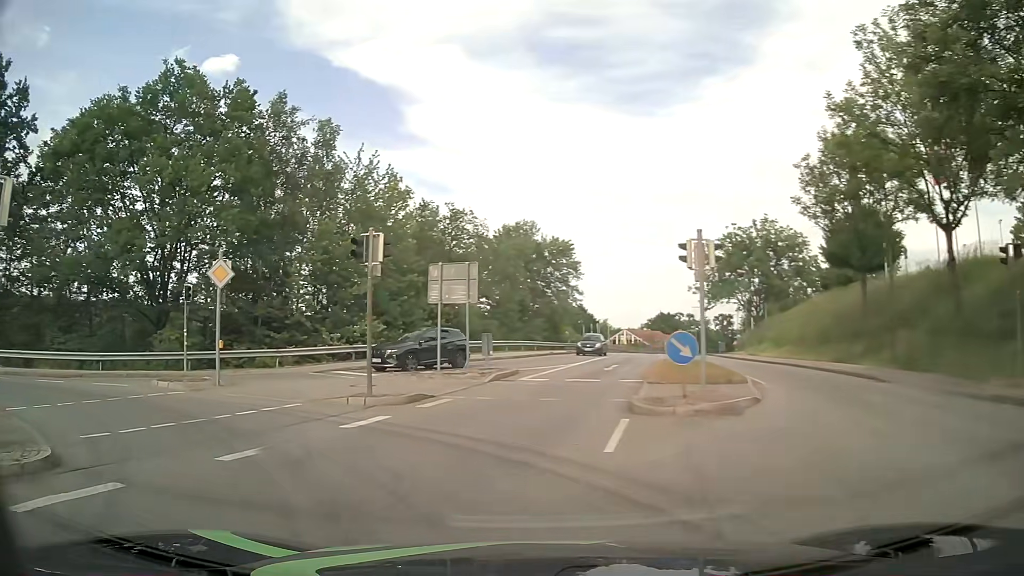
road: tertiary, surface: asphalt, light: Day
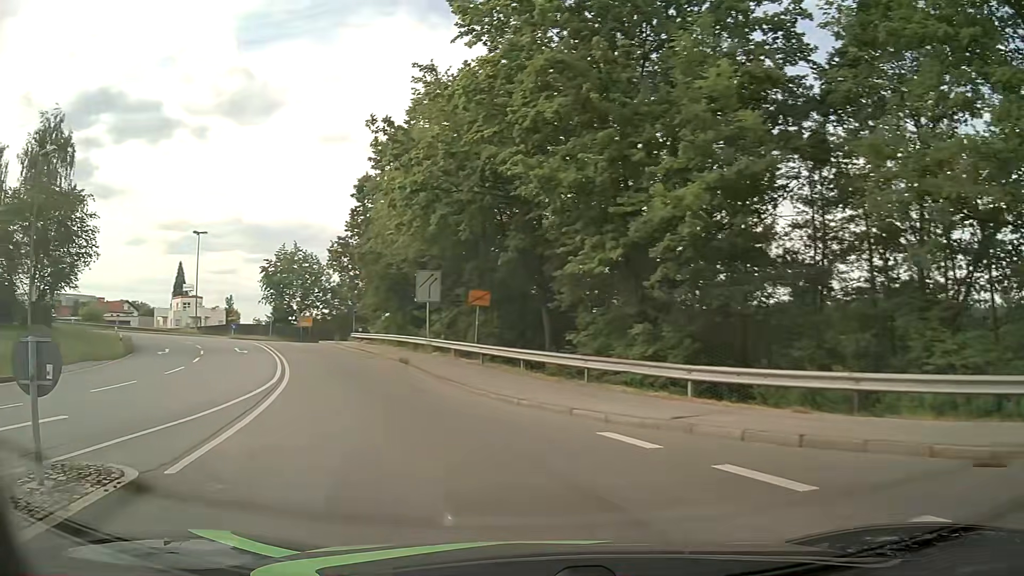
(-10.8, +13.4) m; -74°
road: primary_link
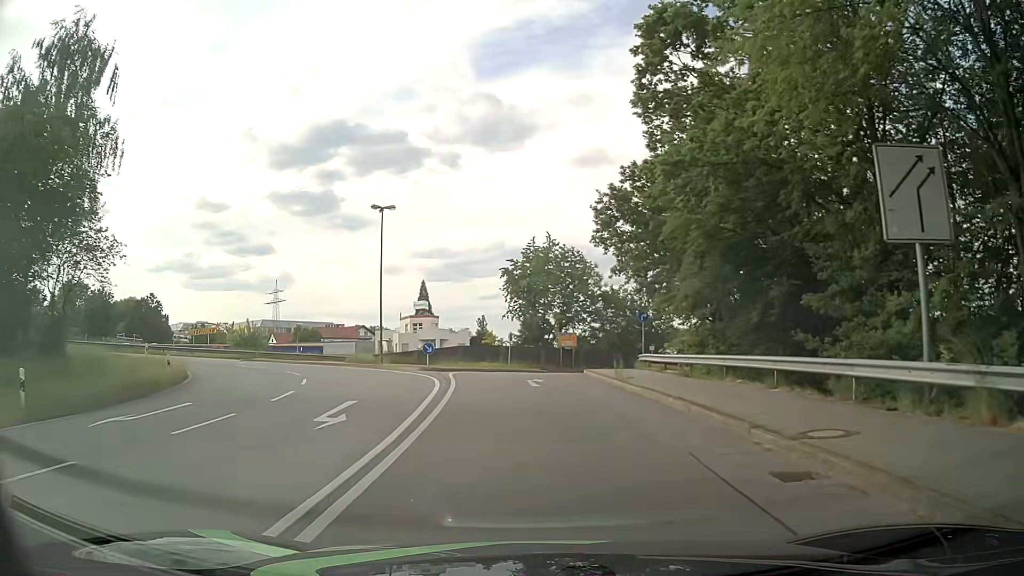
(-7.1, +24.1) m; -24°
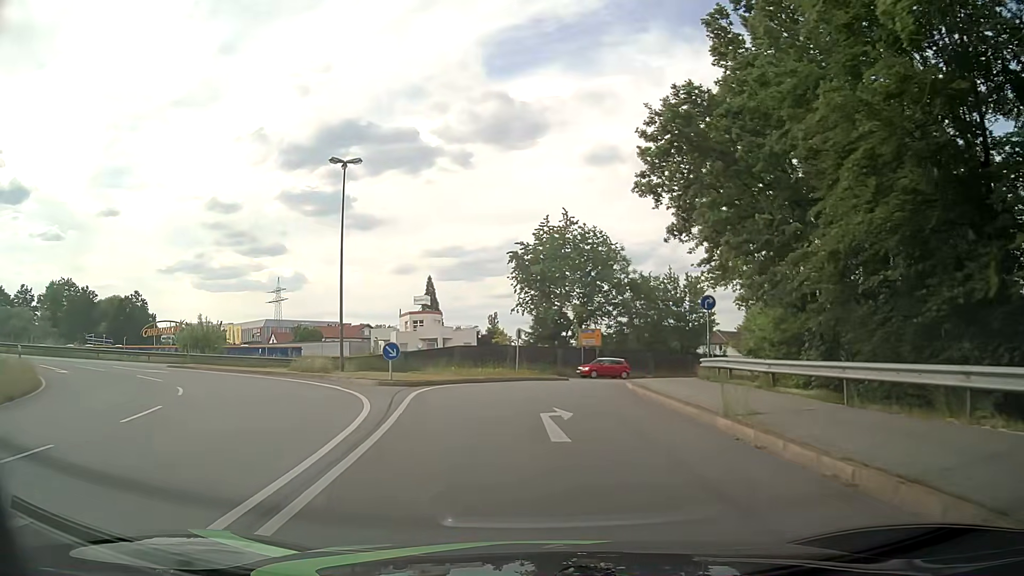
(-0.1, +11.5) m; -1°
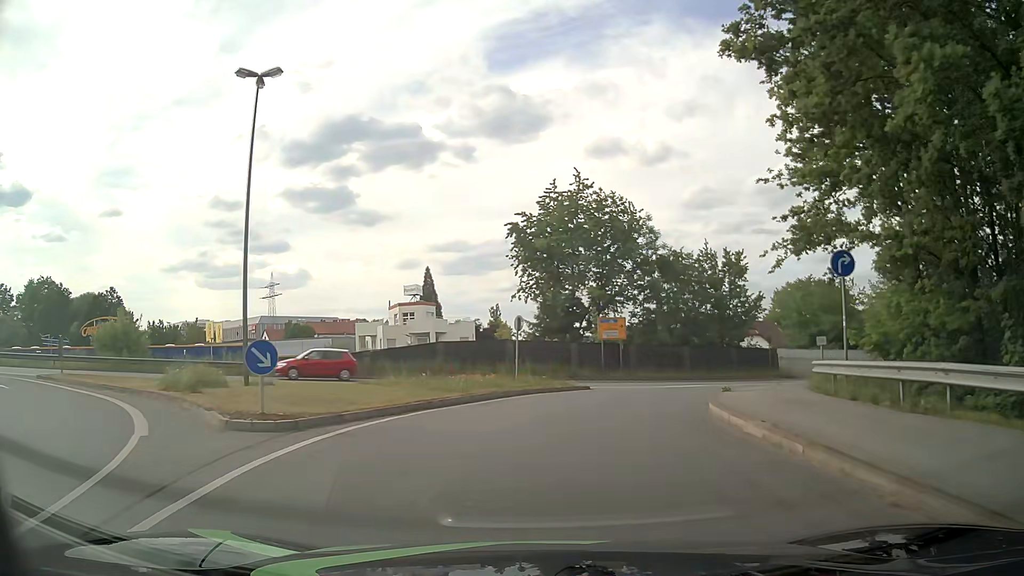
(0.0, +11.2) m; -1°
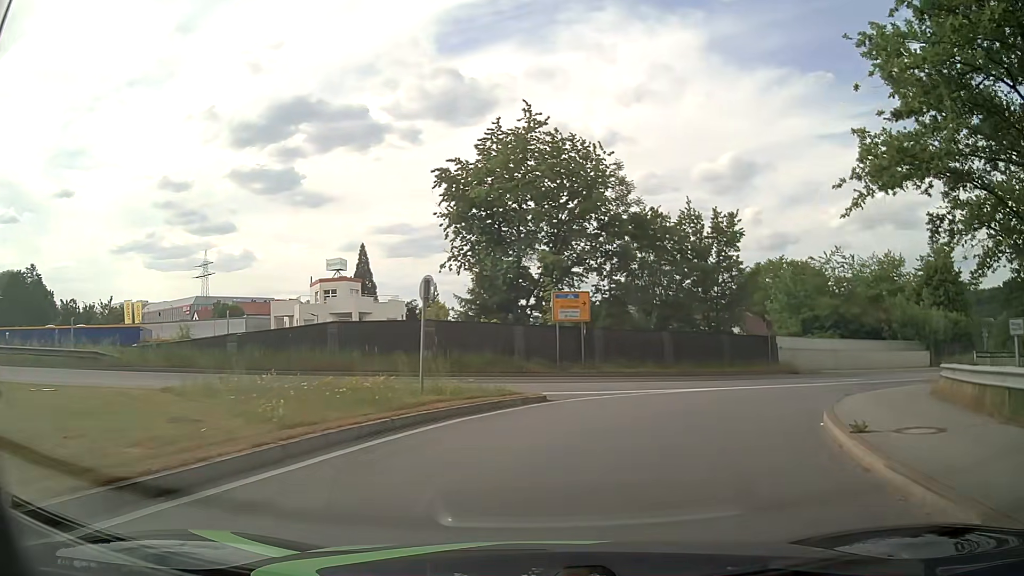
(+0.3, +10.5) m; +4°
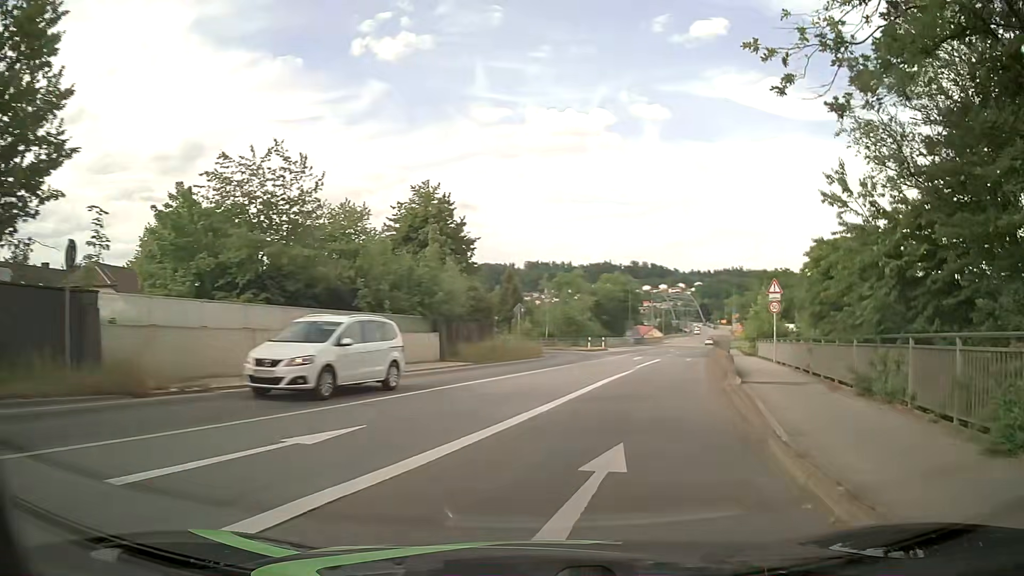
(+9.9, +22.7) m; +49°
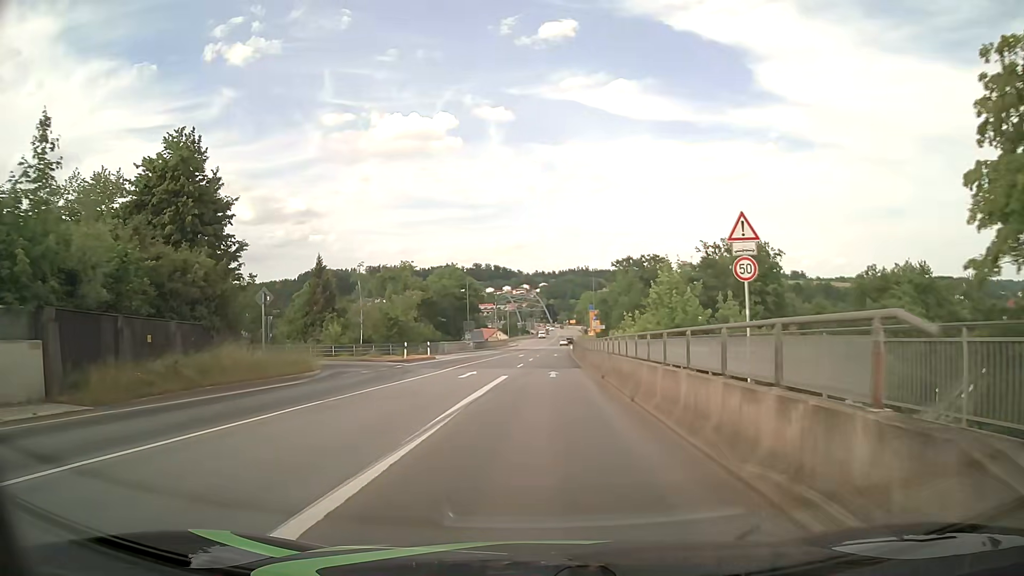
(+3.0, +17.8) m; +14°
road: primary
(0, +10) (0, +20) (0, +30) (+1, +40) (+1, +50) (+1, +60) (+2, +70) (+2, +80) (+2, +90) (+3, +100) m
